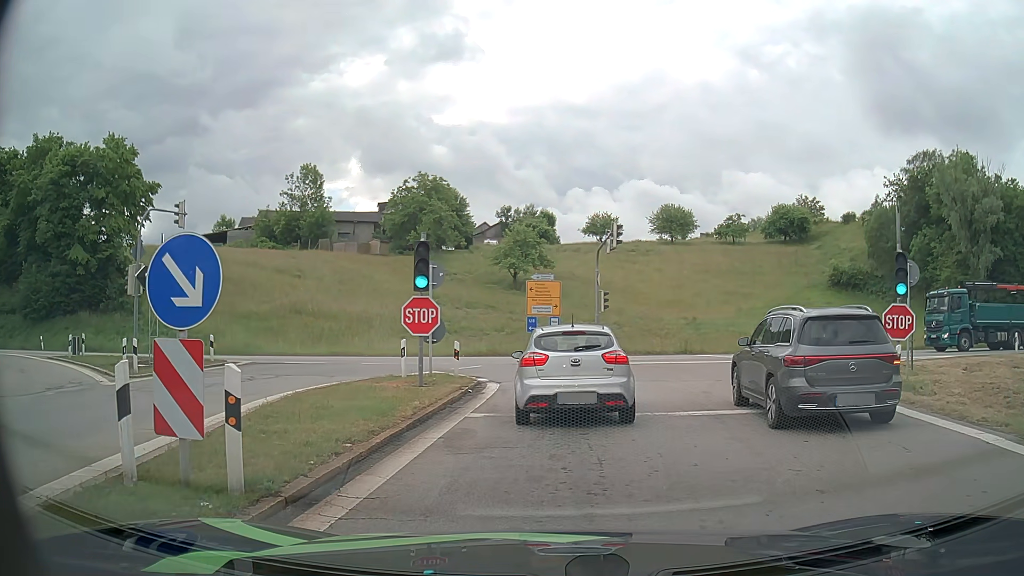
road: motorway_link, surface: asphalt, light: Day
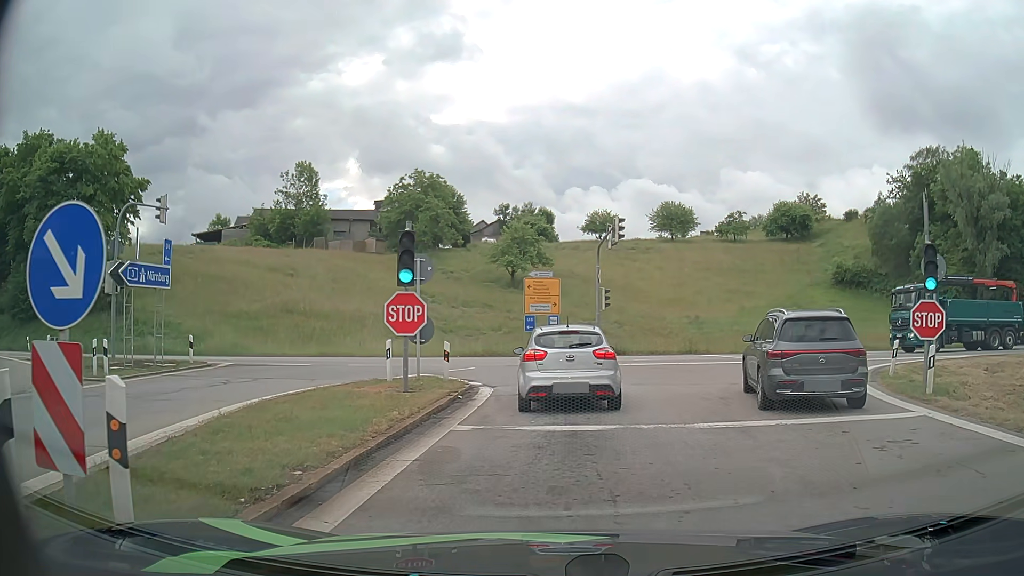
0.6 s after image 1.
(0.0, +1.6) m; 0°
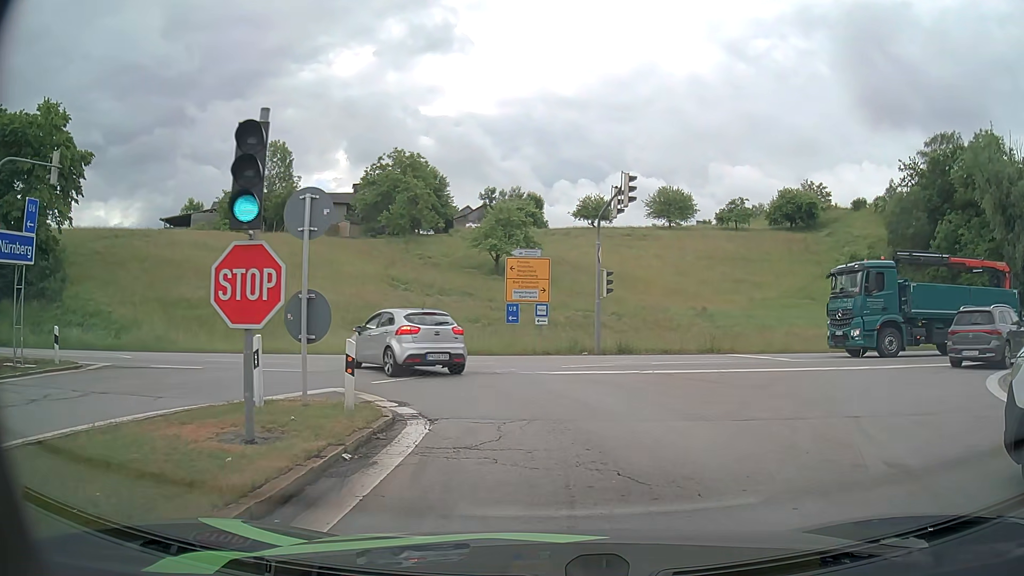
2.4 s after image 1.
(0.0, +7.4) m; +1°
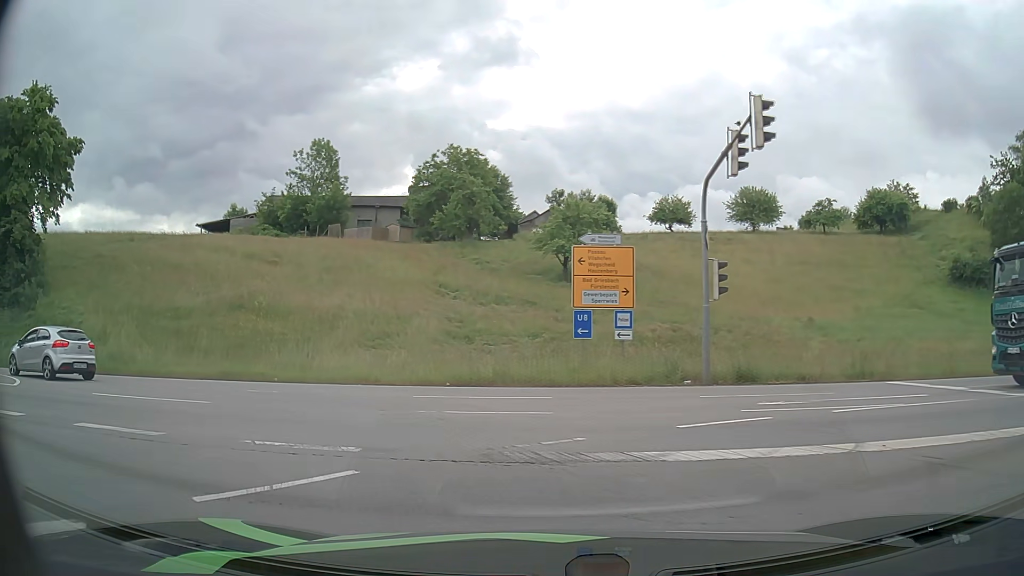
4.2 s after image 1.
(-0.2, +8.9) m; -7°
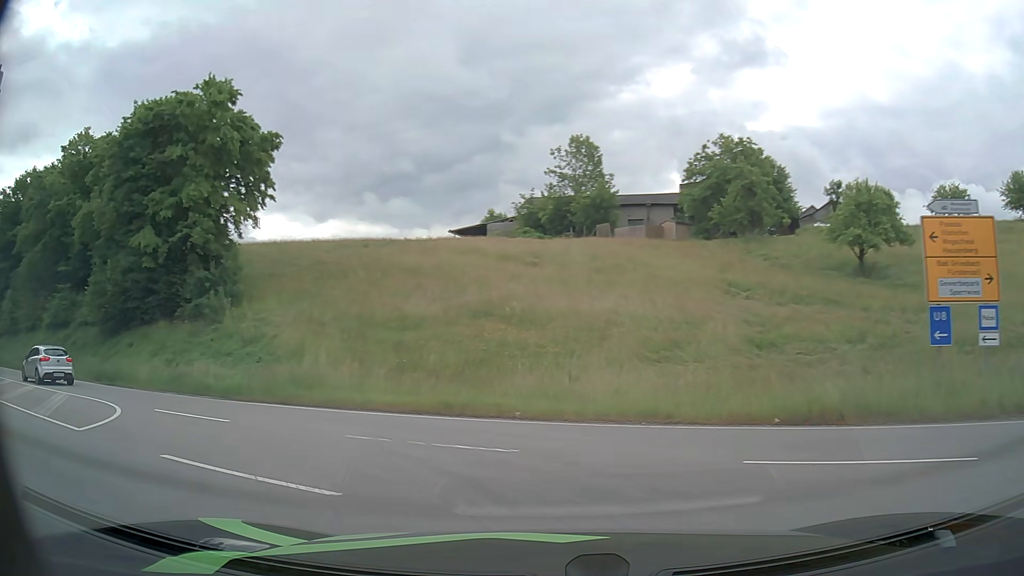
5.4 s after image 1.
(-1.1, +6.4) m; -22°
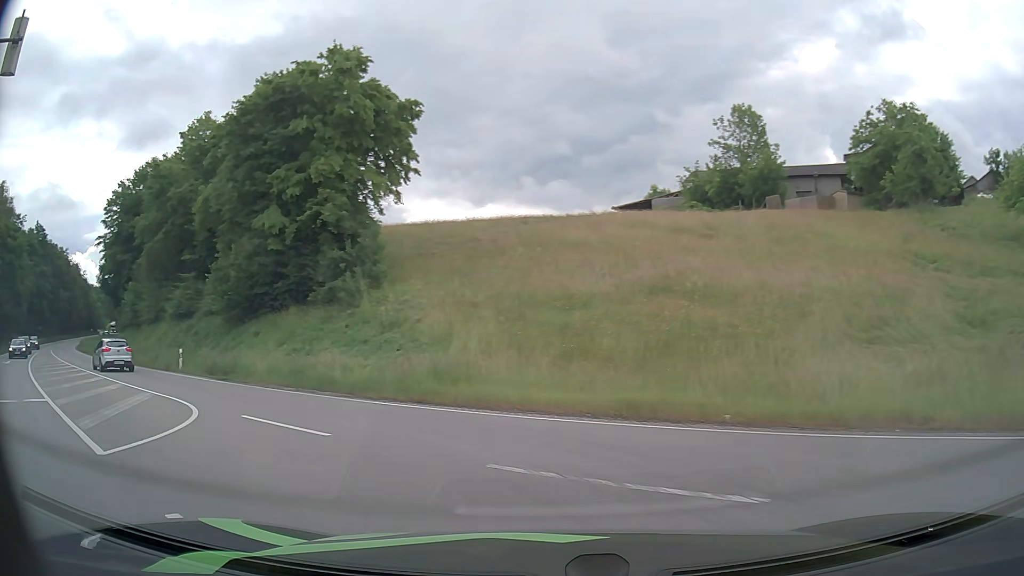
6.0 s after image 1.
(-0.5, +3.7) m; -14°
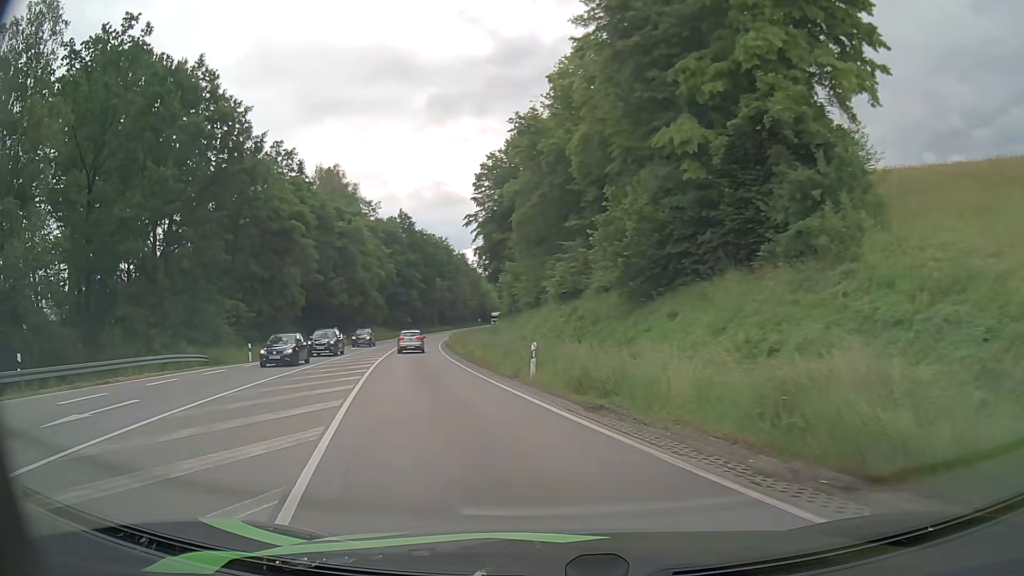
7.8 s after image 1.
(-4.7, +12.6) m; -36°
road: primary
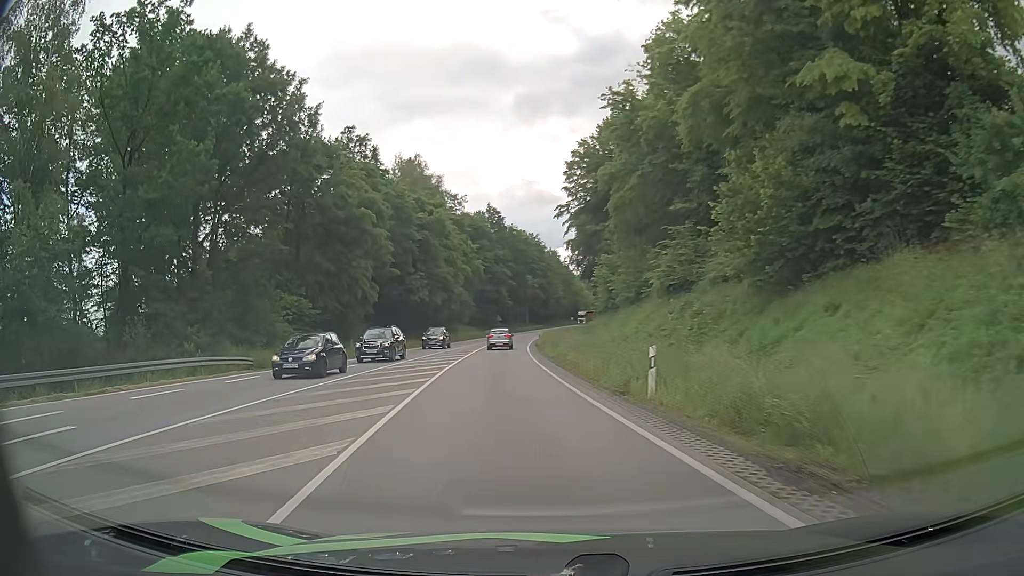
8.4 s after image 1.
(-0.4, +5.7) m; -8°
